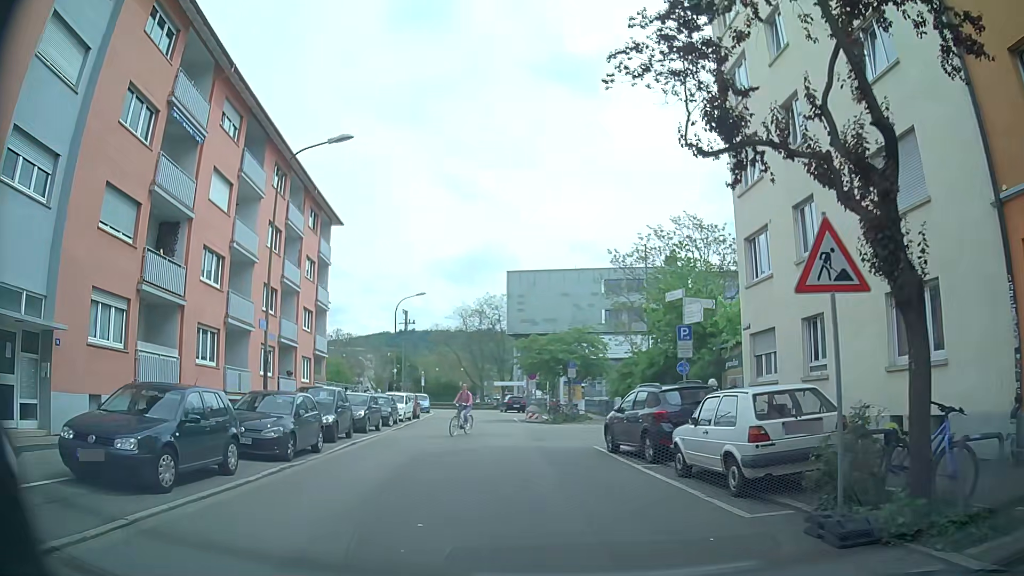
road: residential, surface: asphalt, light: Day
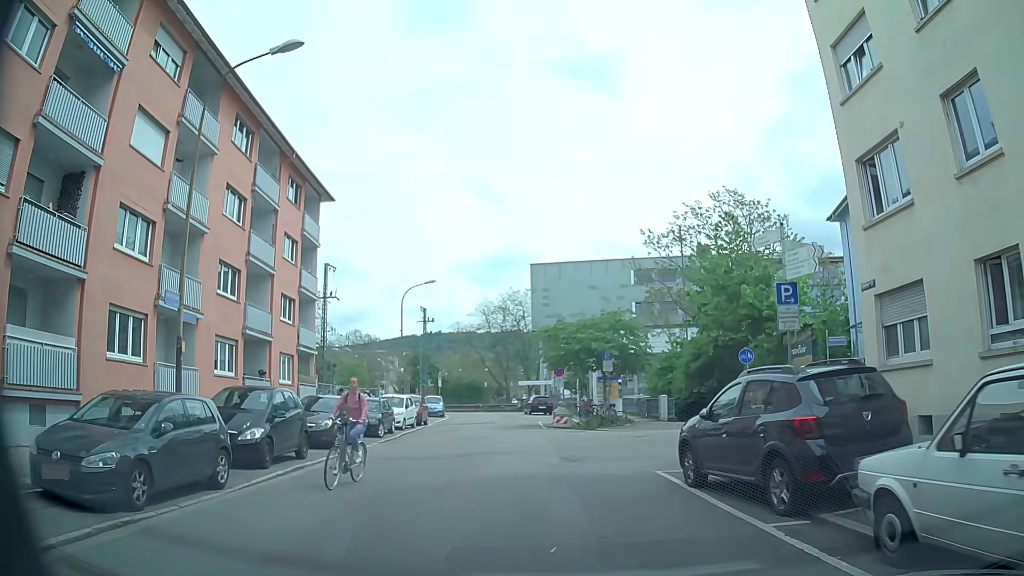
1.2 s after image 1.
(0.0, +6.5) m; 0°
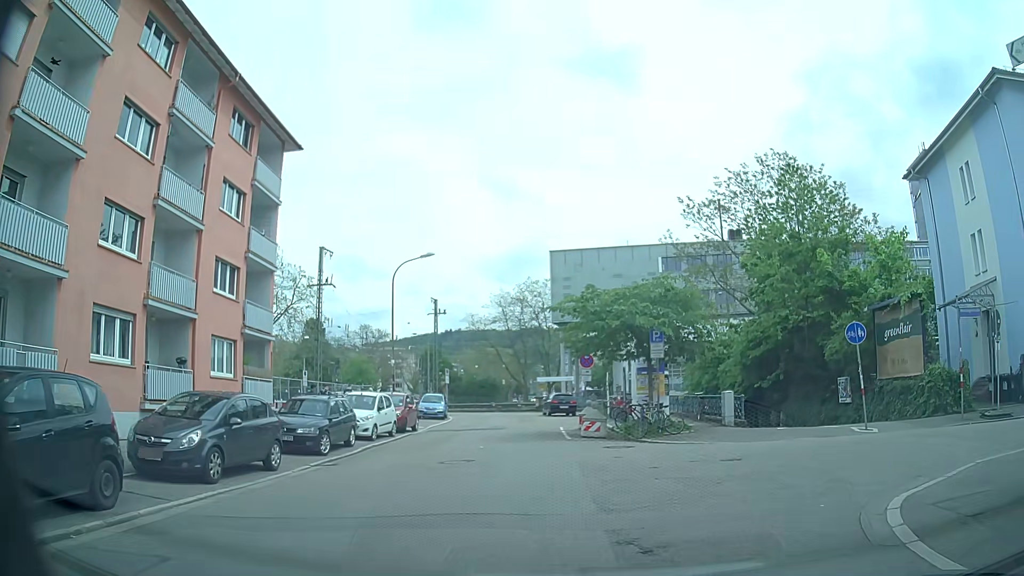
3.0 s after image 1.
(0.0, +8.2) m; -1°
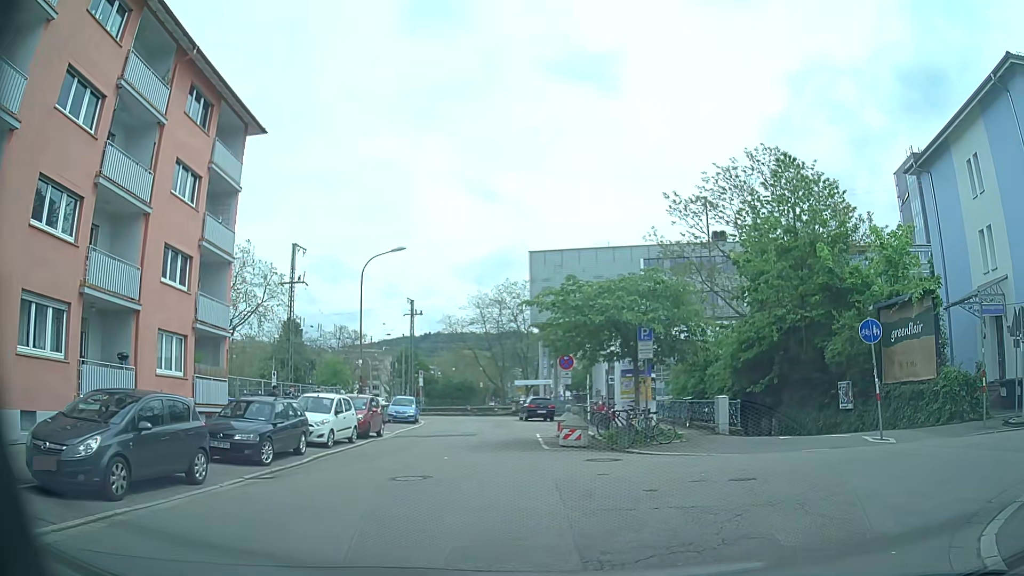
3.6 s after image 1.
(0.0, +2.2) m; +3°
